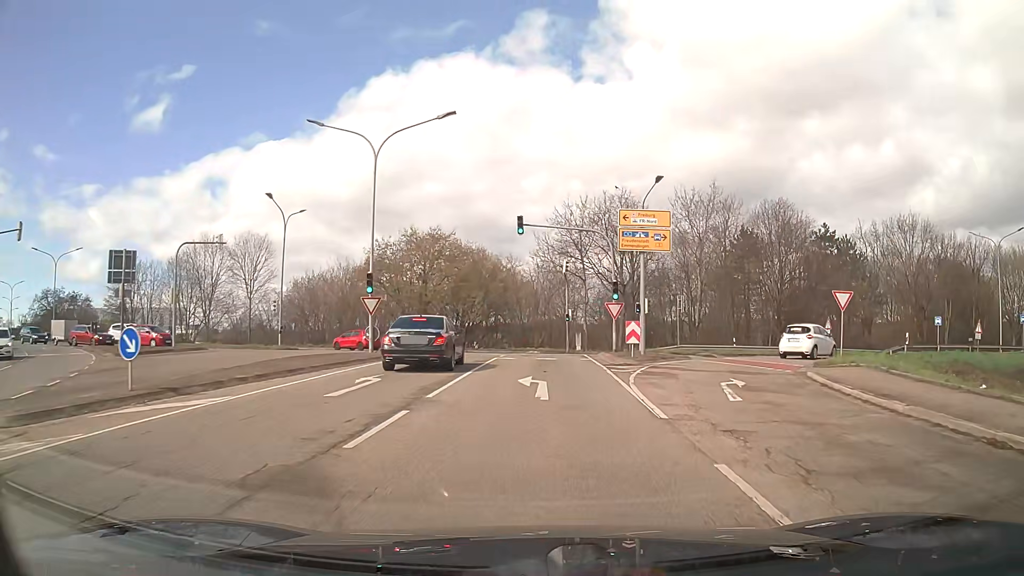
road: tertiary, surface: asphalt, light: Day
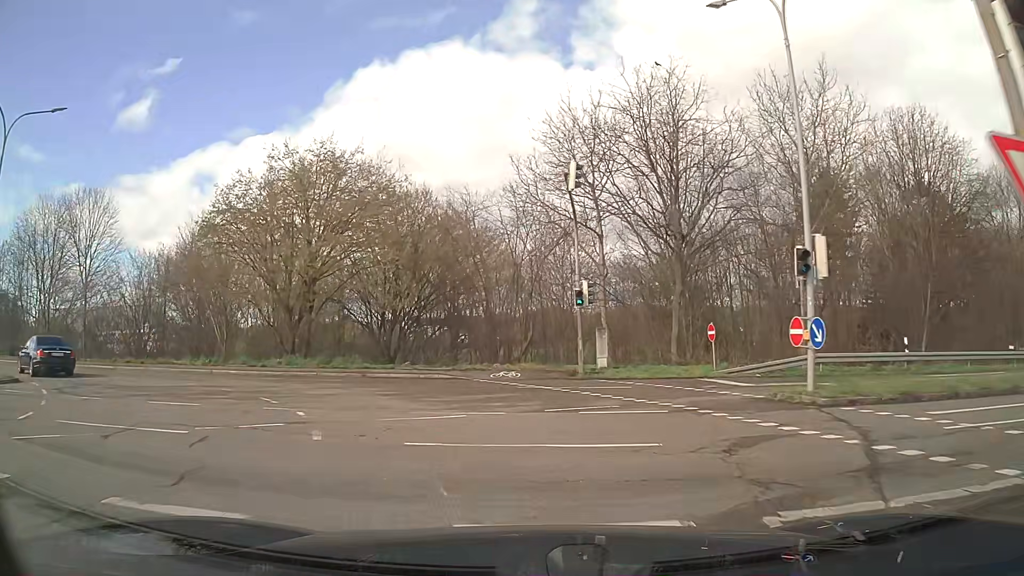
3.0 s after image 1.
(+0.9, +26.7) m; 0°
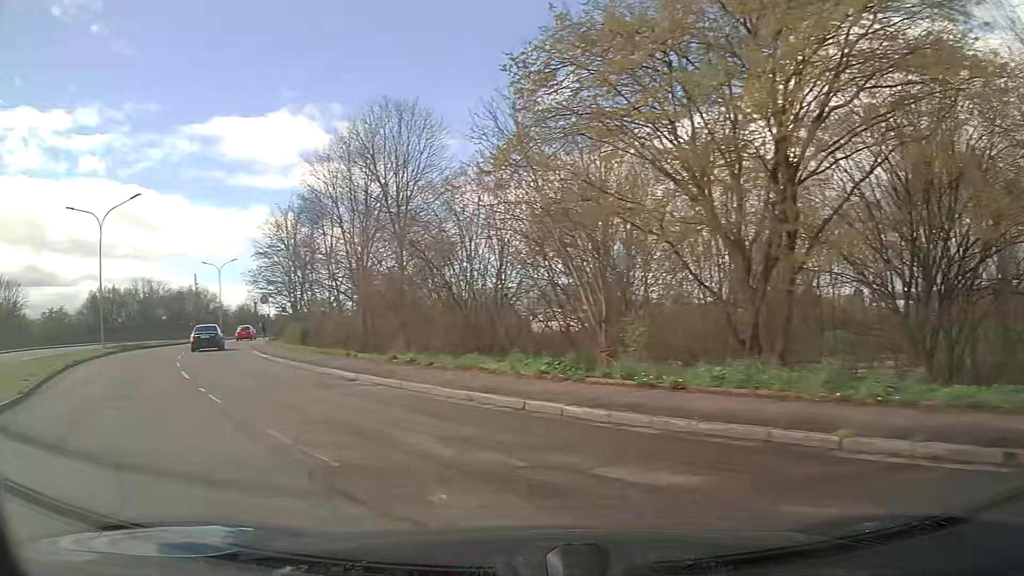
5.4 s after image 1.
(-4.8, +17.0) m; -38°
(-2, +10) (-8, +18) (-13, +27) (-18, +35) (-22, +44) (-26, +54) (-29, +63) (-32, +73) (-34, +82) (-36, +92) m
